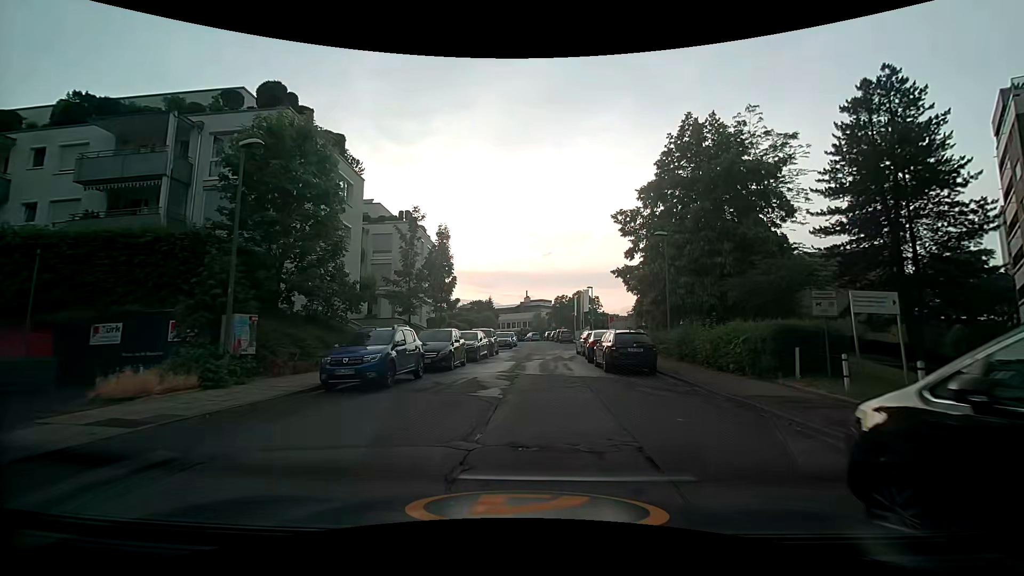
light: Day
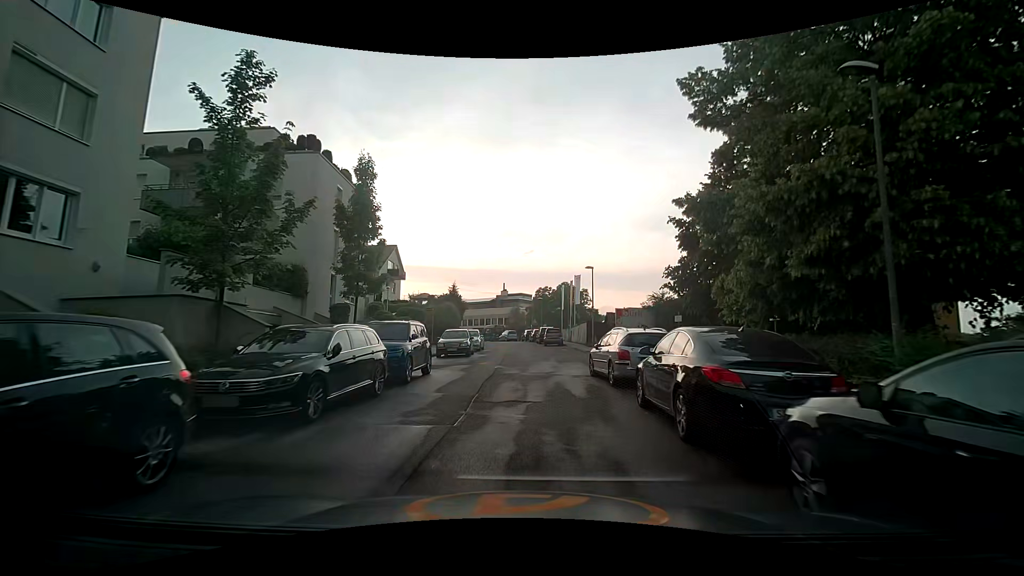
(+0.5, +16.6) m; +3°
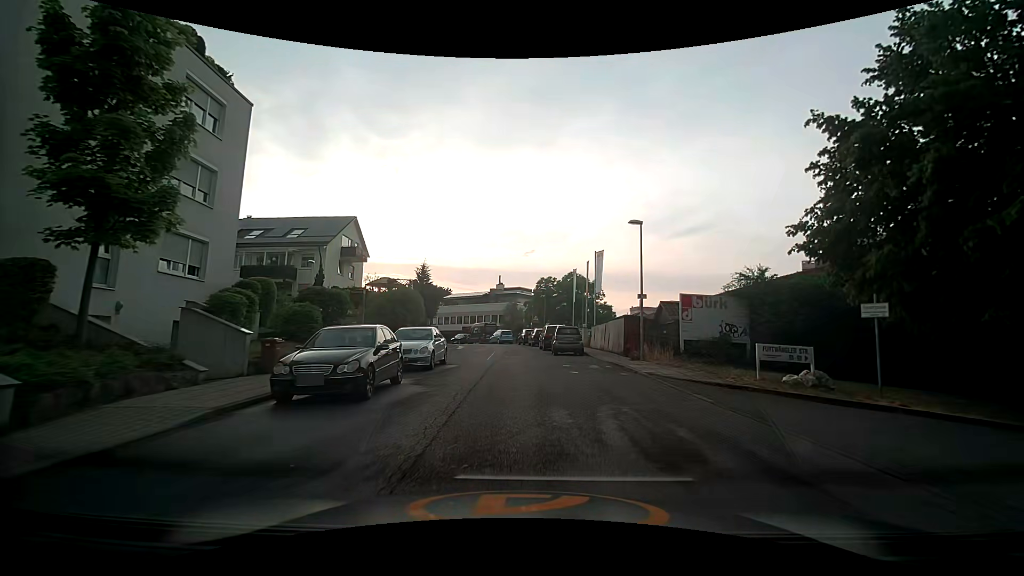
(+0.1, +16.3) m; 0°
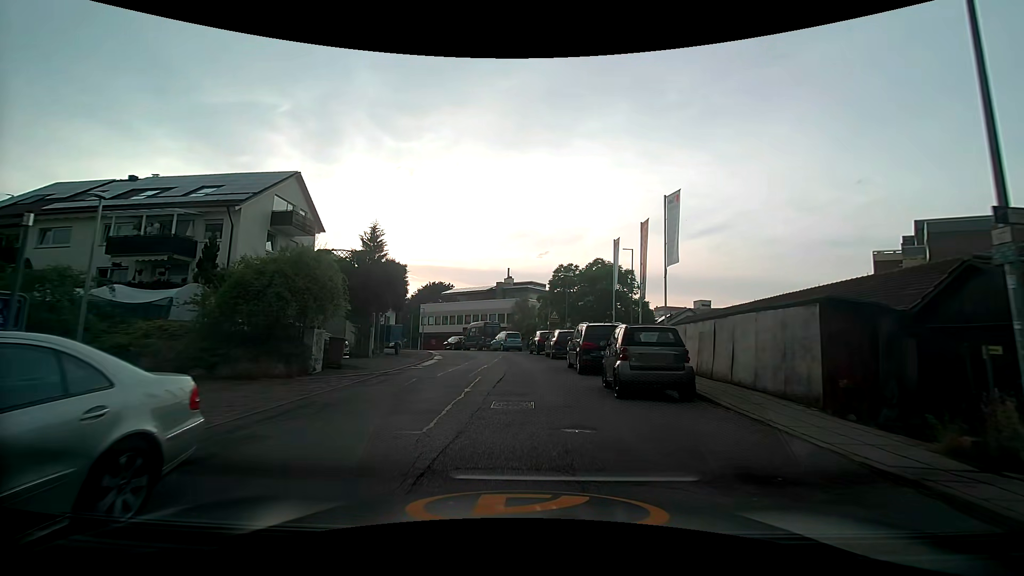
(0.0, +15.9) m; -1°
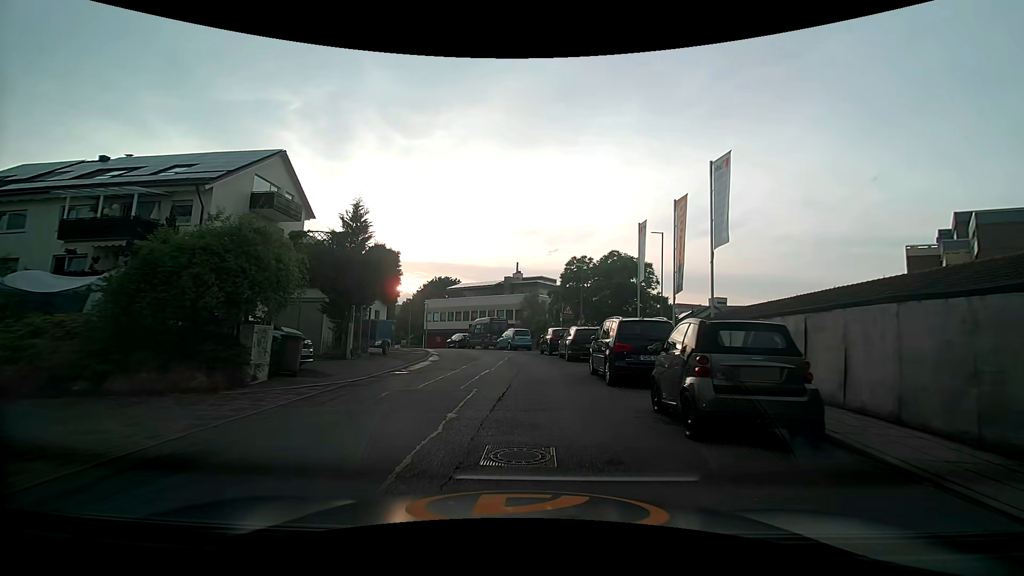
(-0.1, +4.0) m; -2°
